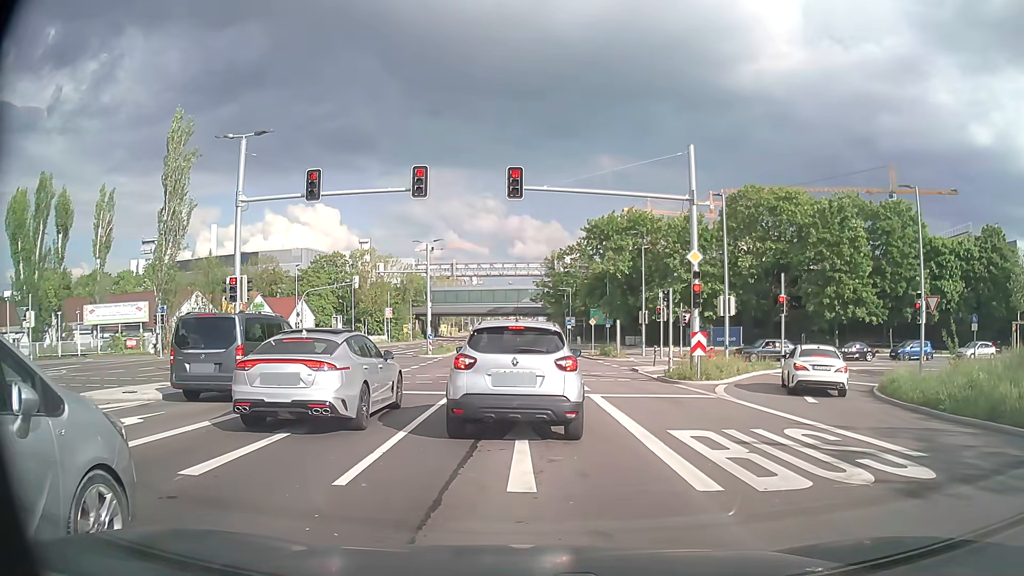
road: secondary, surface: asphalt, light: Day
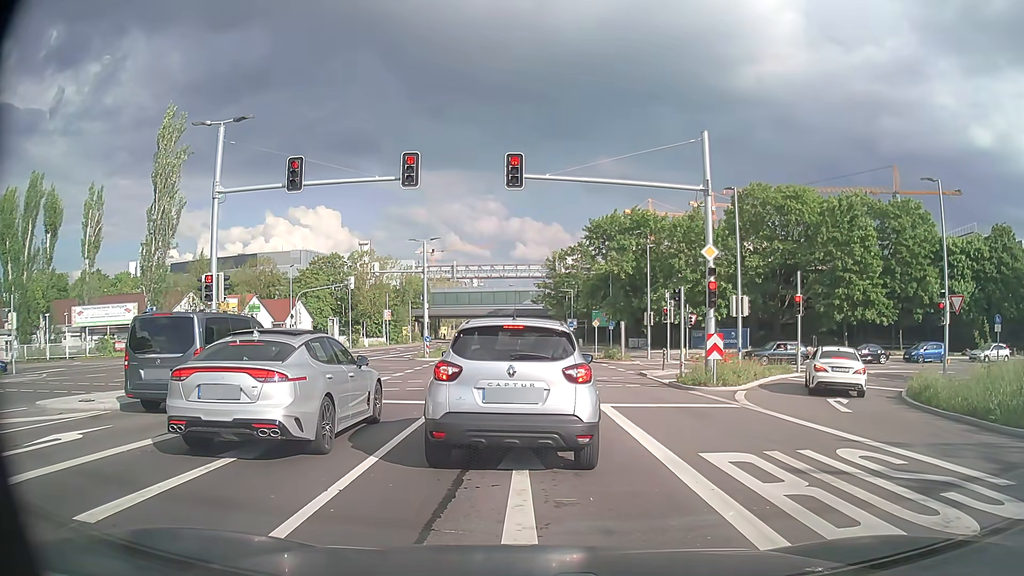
(0.0, +1.8) m; 0°
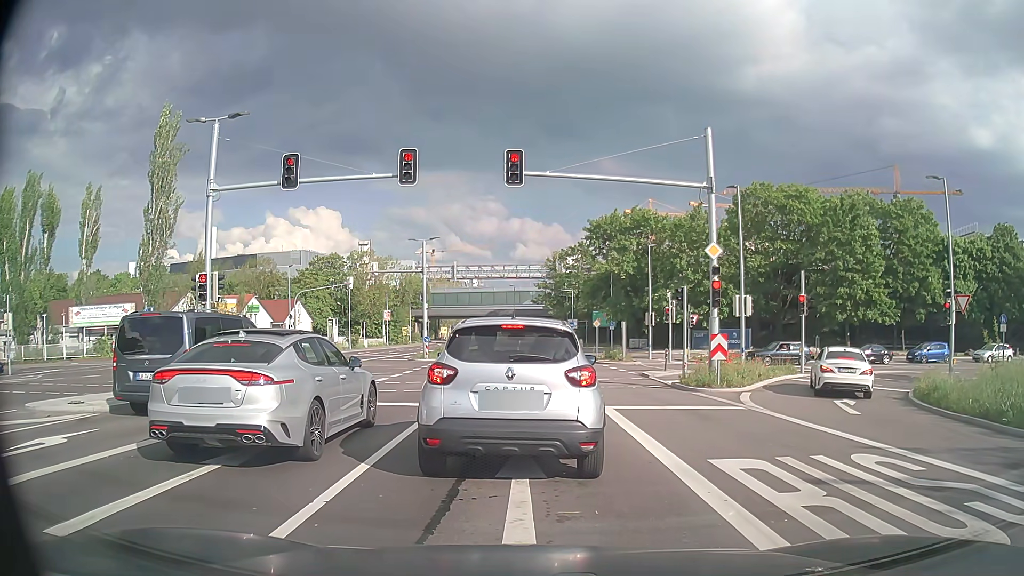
(0.0, +0.4) m; 0°
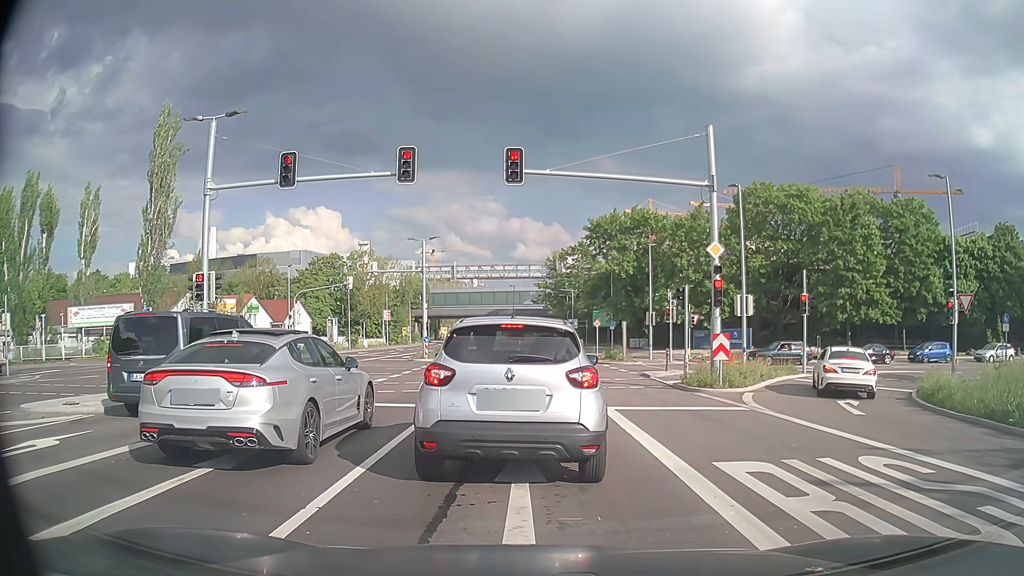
(0.0, +0.2) m; 0°
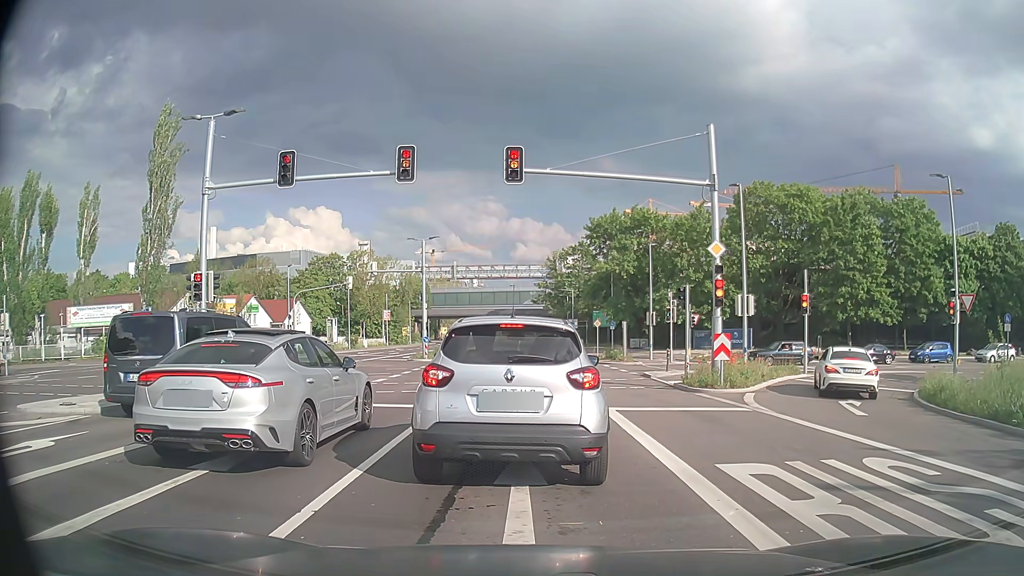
(0.0, +0.1) m; 0°
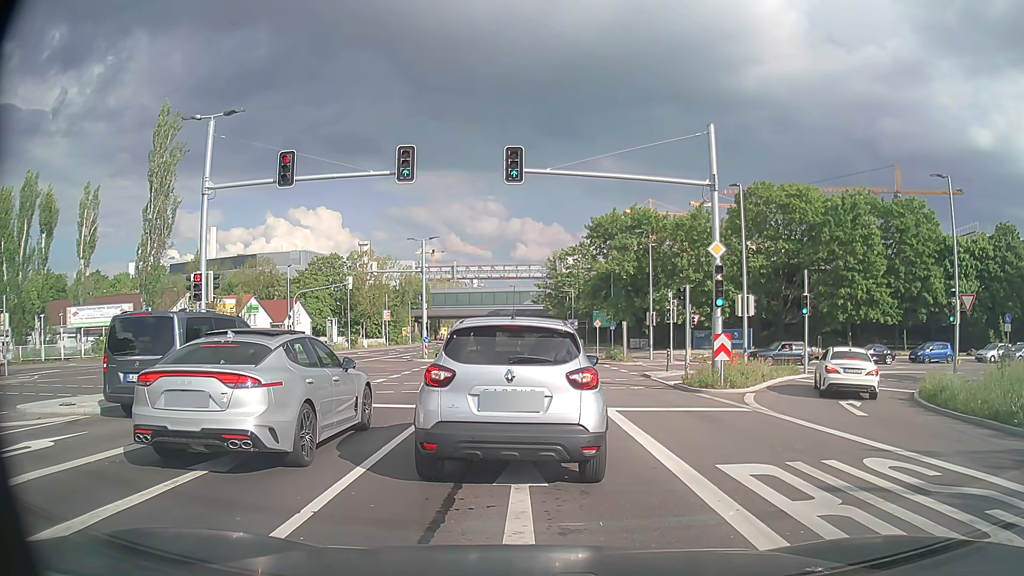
(0.0, +0.1) m; 0°
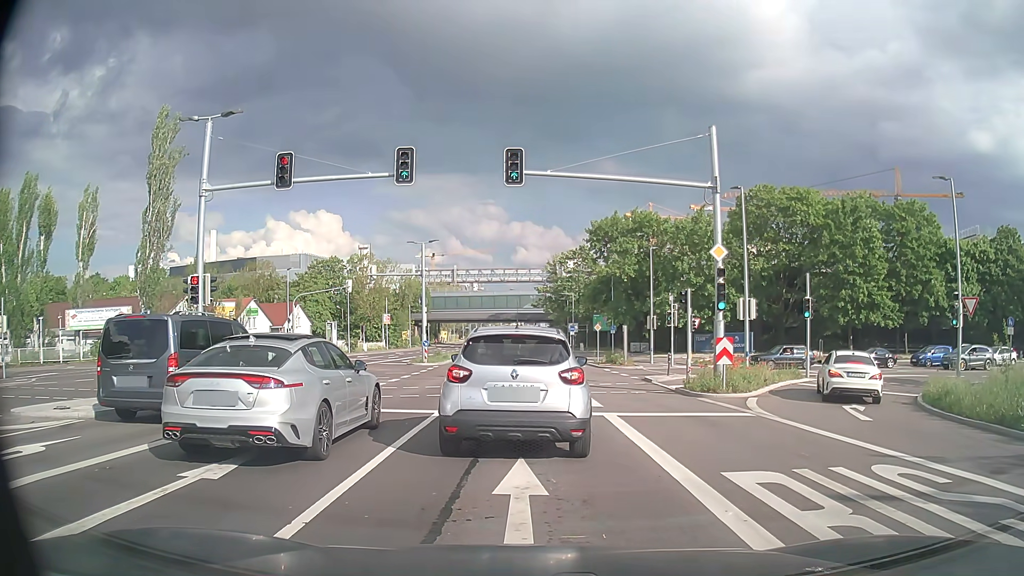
(0.0, +0.2) m; 0°
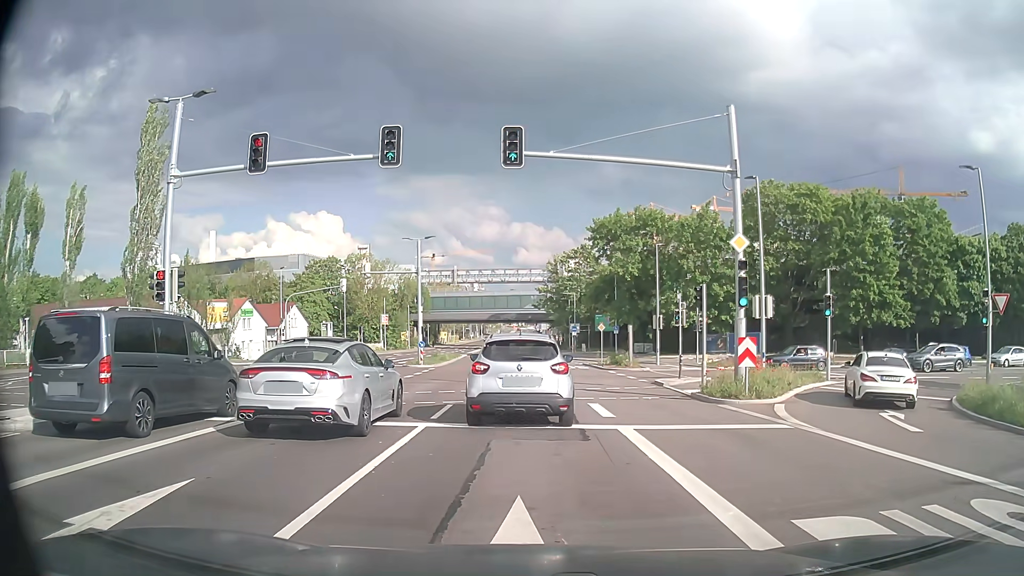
(0.0, +2.3) m; 0°
(0, +10) (0, +20) (0, +30) (-1, +40) (-1, +50) (-2, +60) (-2, +70) (-2, +80) (-3, +90) (-3, +100) m
